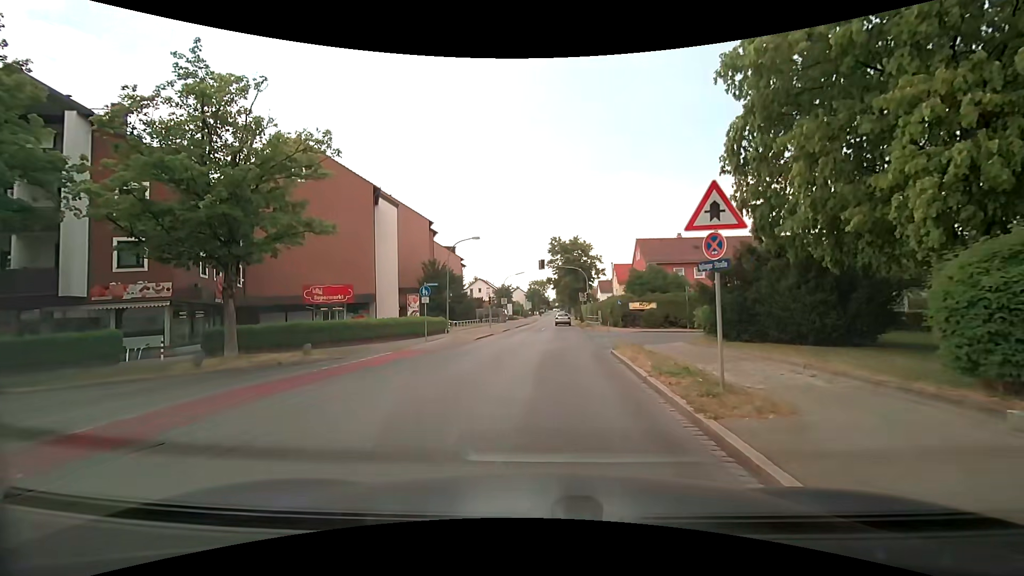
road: tertiary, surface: asphalt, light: Day
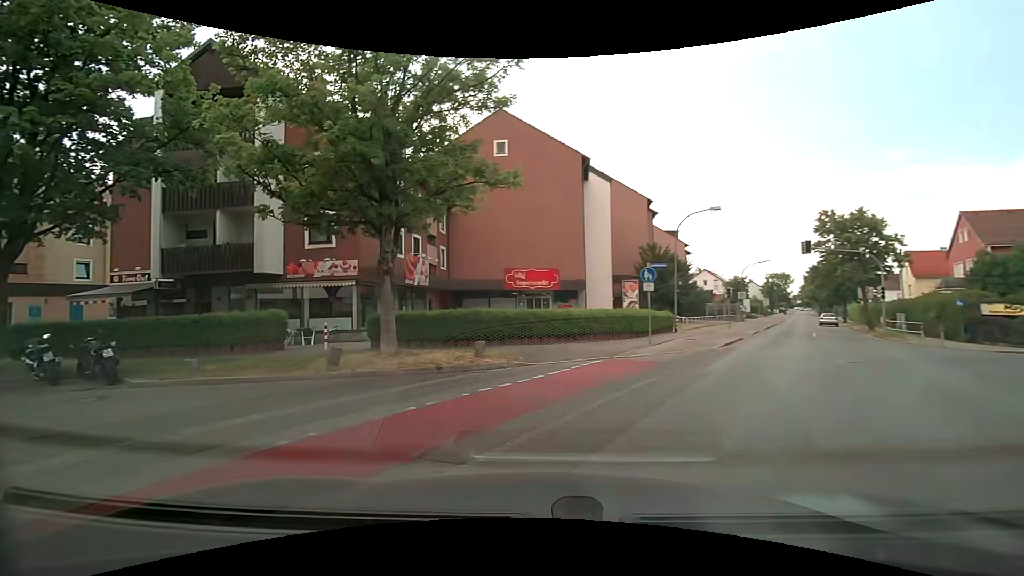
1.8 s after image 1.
(-1.3, +7.2) m; -26°
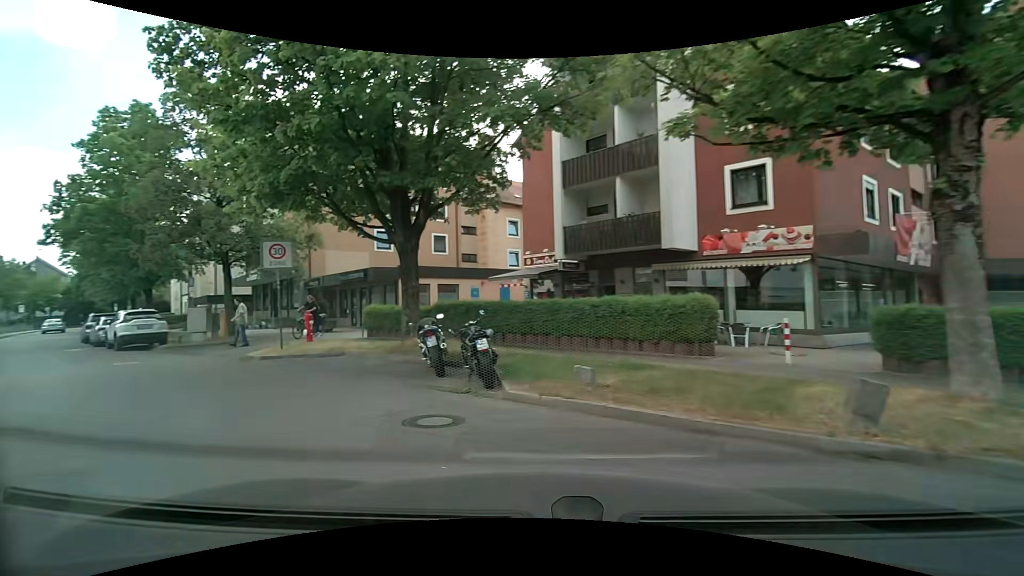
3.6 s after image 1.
(-2.2, +6.3) m; -43°
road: residential
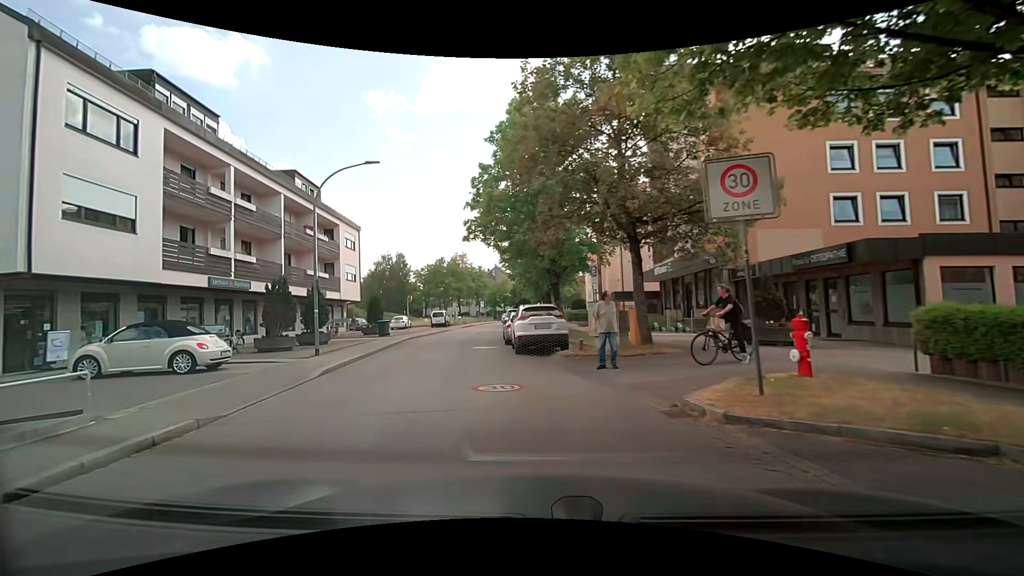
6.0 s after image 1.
(-3.7, +8.4) m; -42°
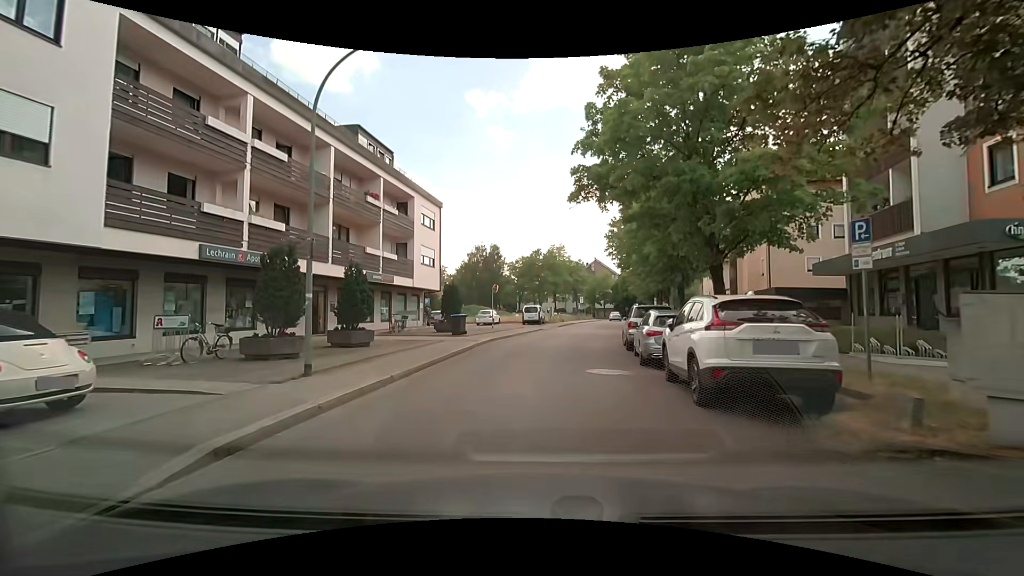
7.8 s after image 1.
(-1.3, +9.2) m; -9°
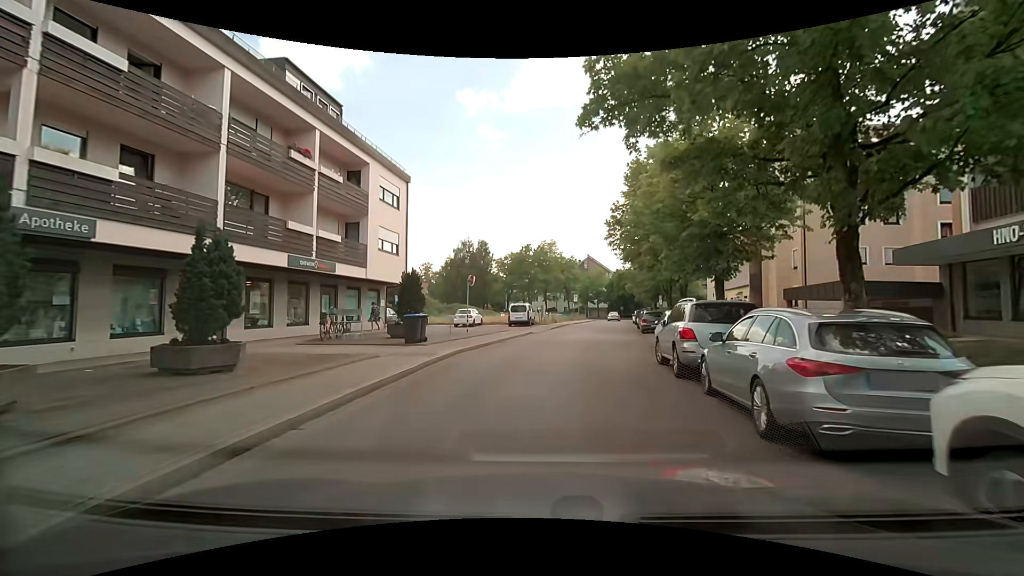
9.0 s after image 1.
(-0.1, +7.7) m; 0°
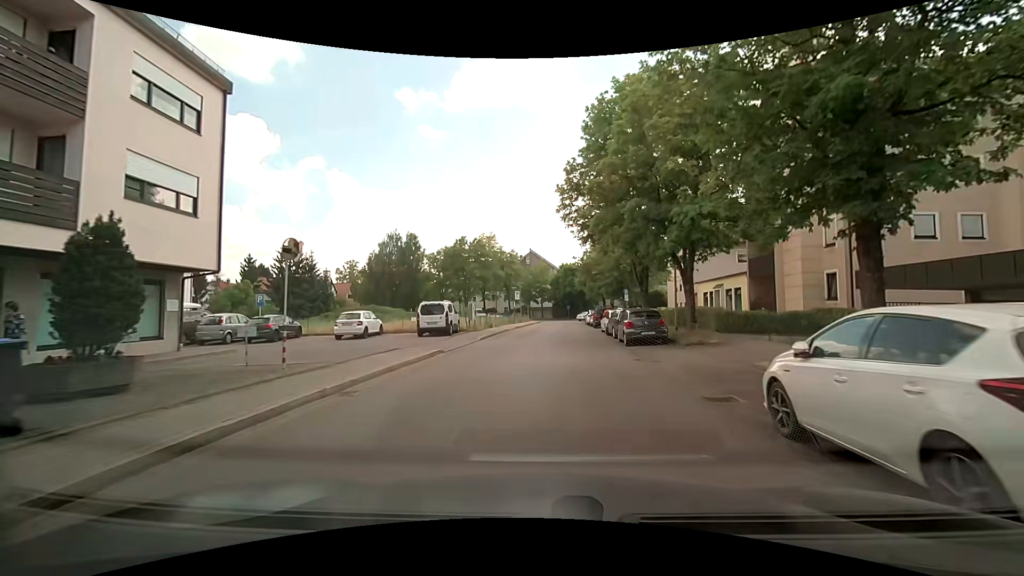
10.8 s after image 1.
(+0.7, +13.5) m; +7°
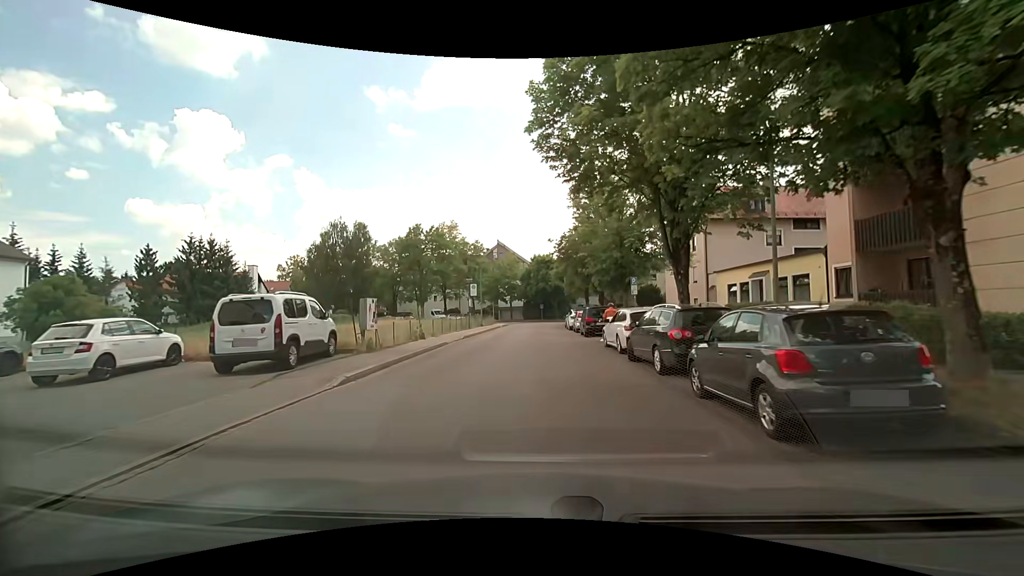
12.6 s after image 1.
(+0.4, +14.6) m; +2°
(0, +10) (0, +20) (0, +30) (0, +40) (0, +50) (+1, +60) (+7, +68) (+16, +70) (+26, +70) (+36, +69) m
